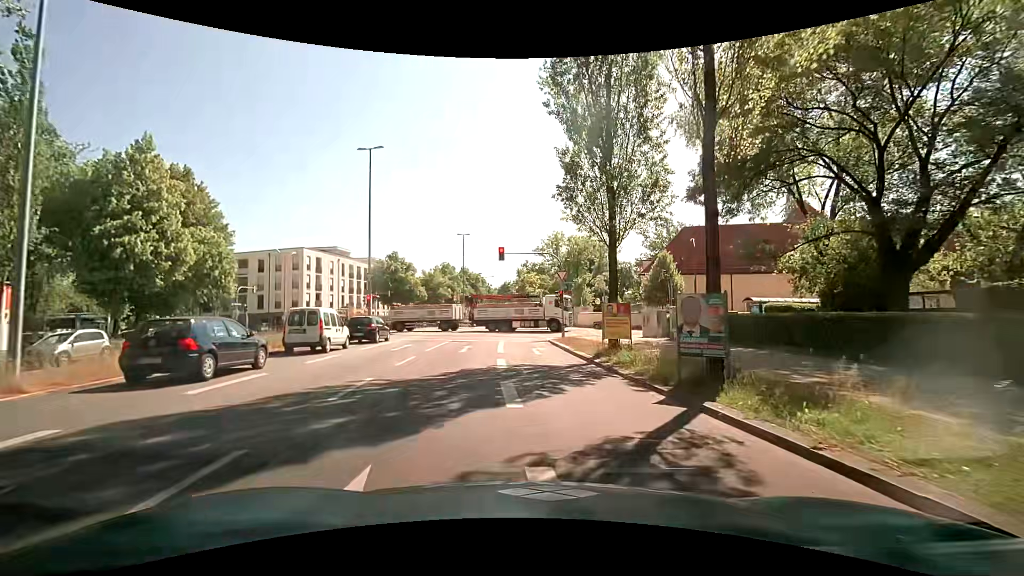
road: secondary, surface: asphalt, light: Day
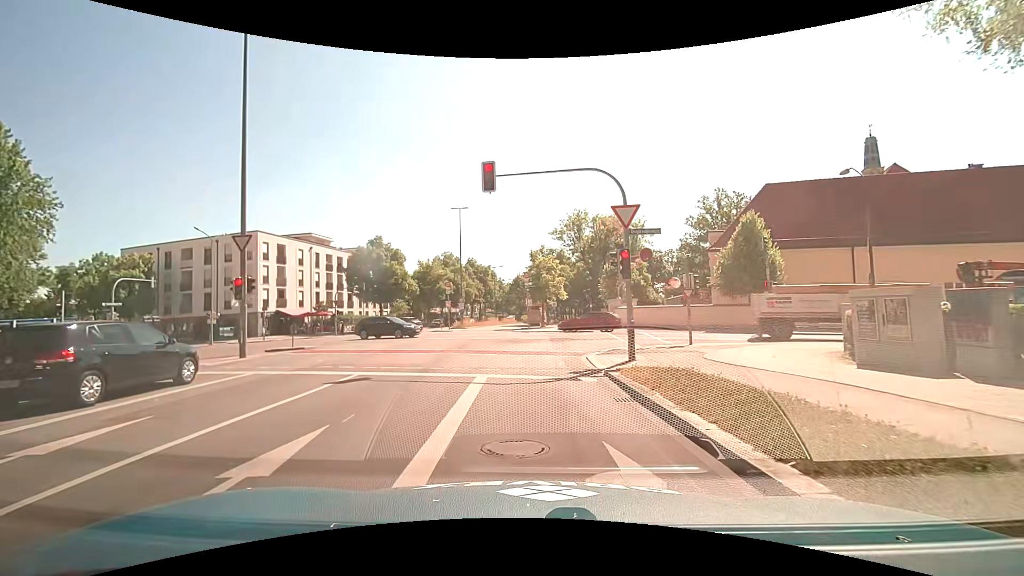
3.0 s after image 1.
(-0.1, +18.2) m; -1°
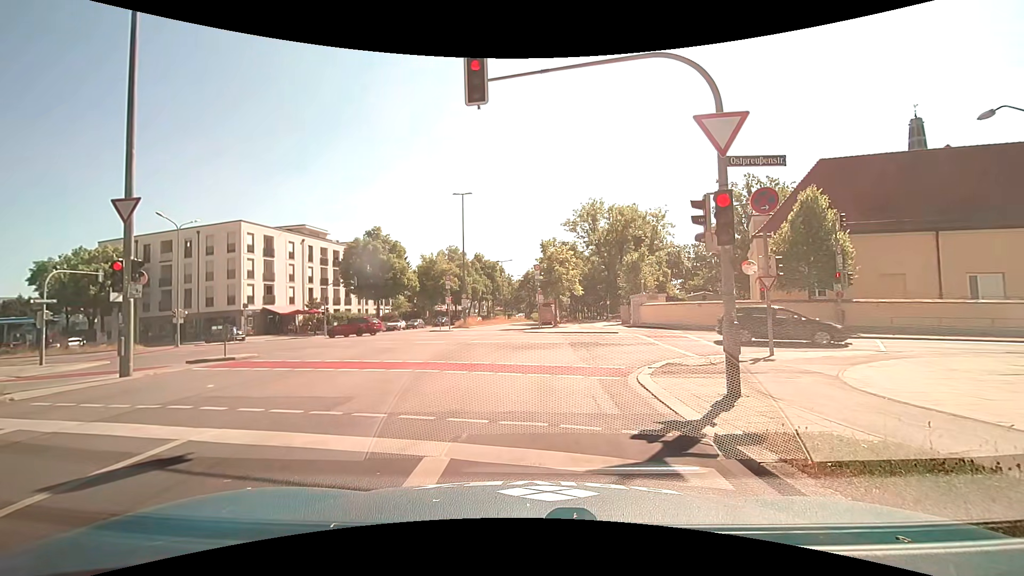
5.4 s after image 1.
(-0.1, +5.9) m; +1°
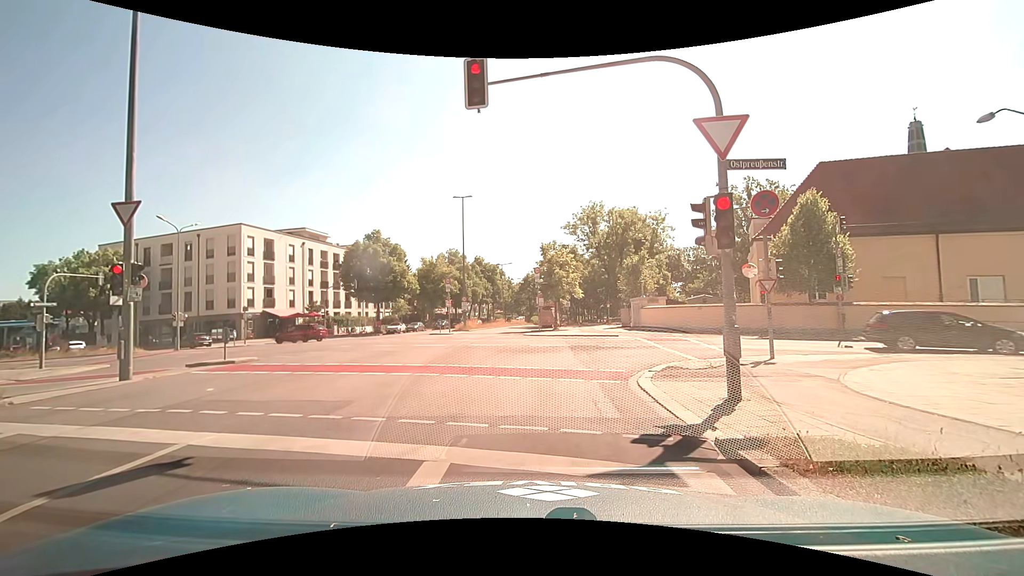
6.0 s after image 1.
(0.0, +0.1) m; 0°
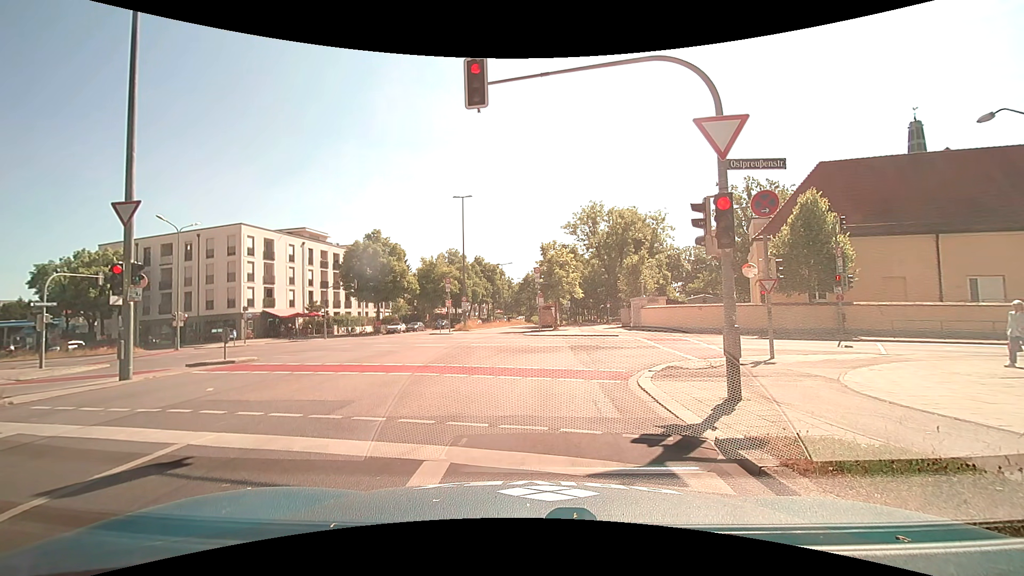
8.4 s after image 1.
(0.0, +0.1) m; 0°
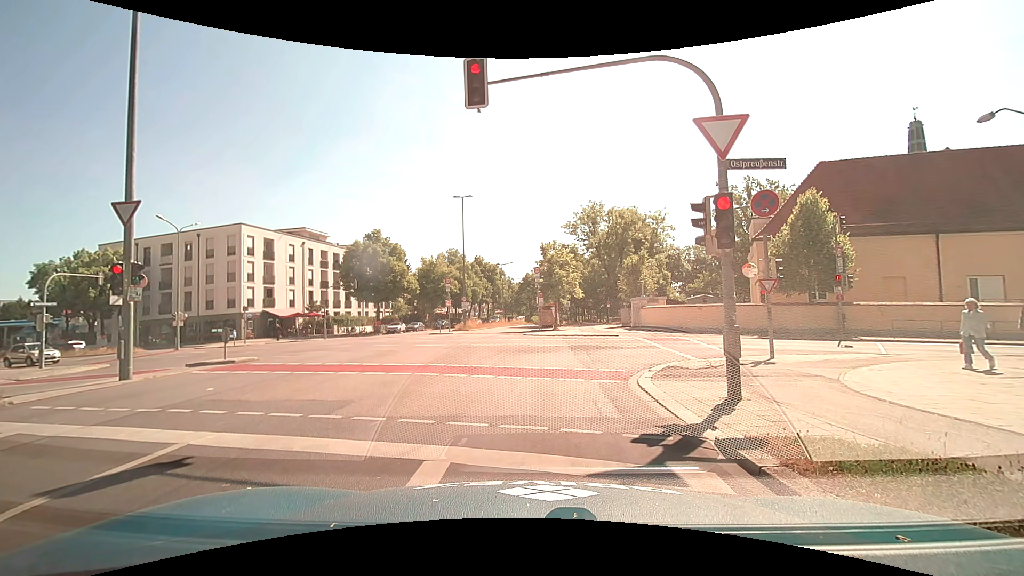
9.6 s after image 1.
(0.0, 0.0) m; 0°
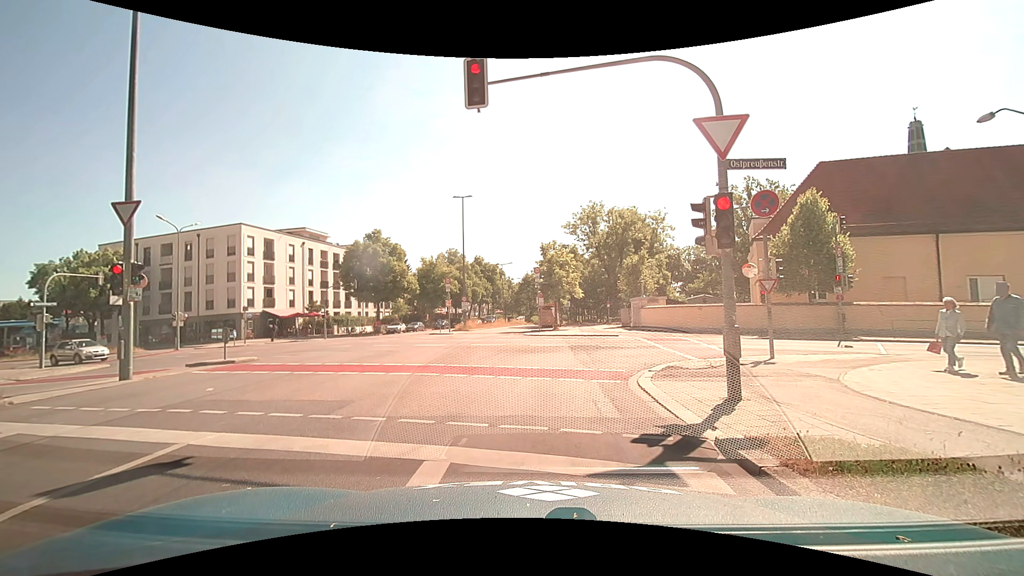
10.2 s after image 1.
(0.0, 0.0) m; 0°
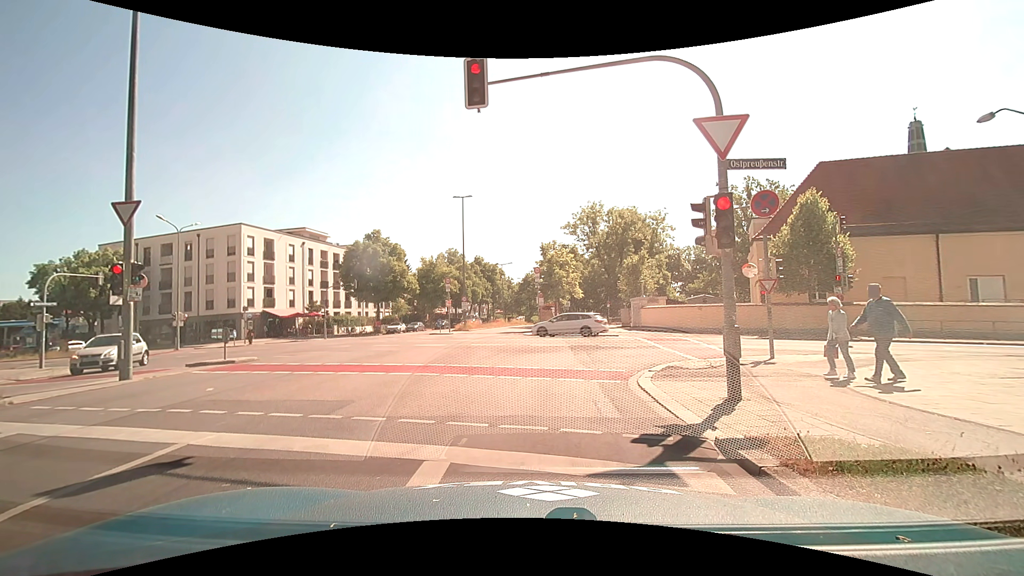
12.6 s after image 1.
(0.0, 0.0) m; 0°
(0, +10) (+2, +20) (+11, +23) (+20, +20) (+30, +17) (+39, +14) (+49, +11) (+59, +9) (+68, +6) (+78, +3) m
